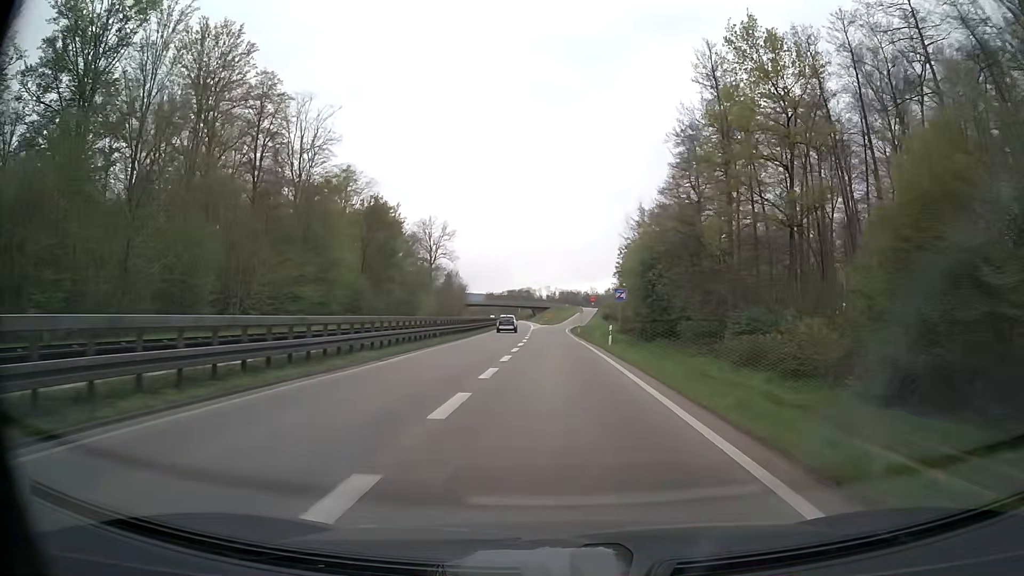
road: trunk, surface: asphalt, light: Day
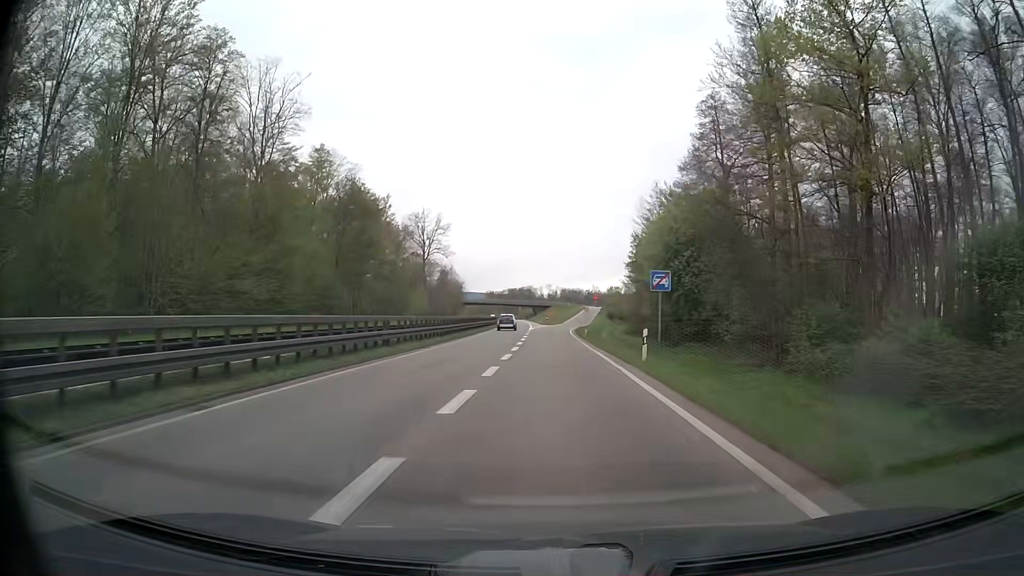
(0.0, +11.4) m; 0°
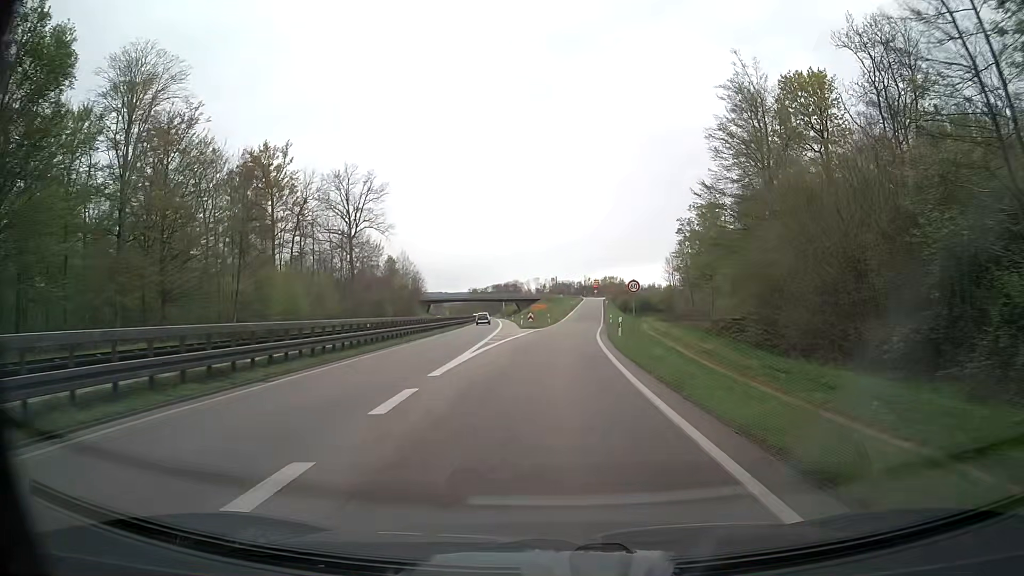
(0.0, +54.3) m; +1°
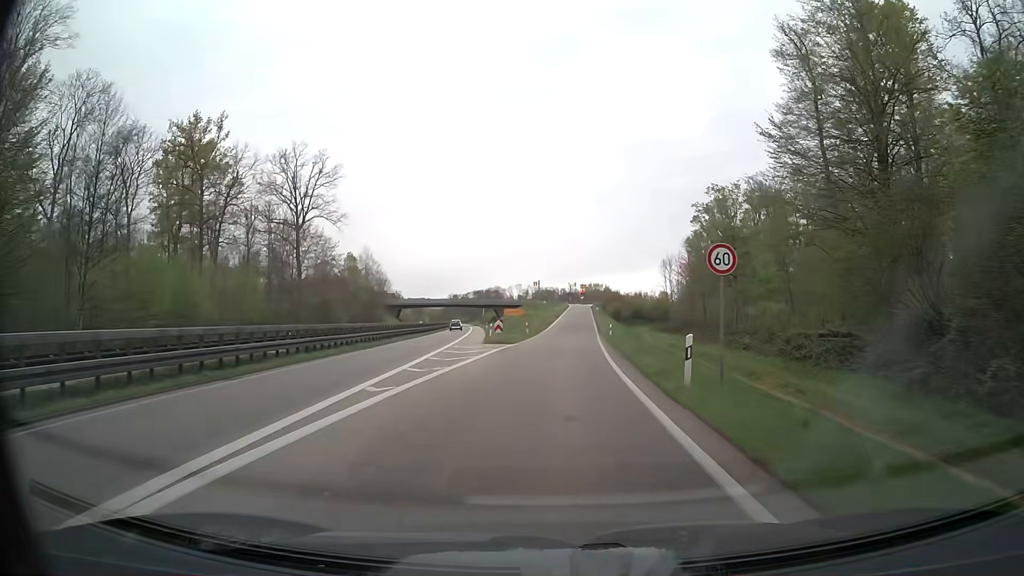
(+0.2, +18.3) m; +1°
